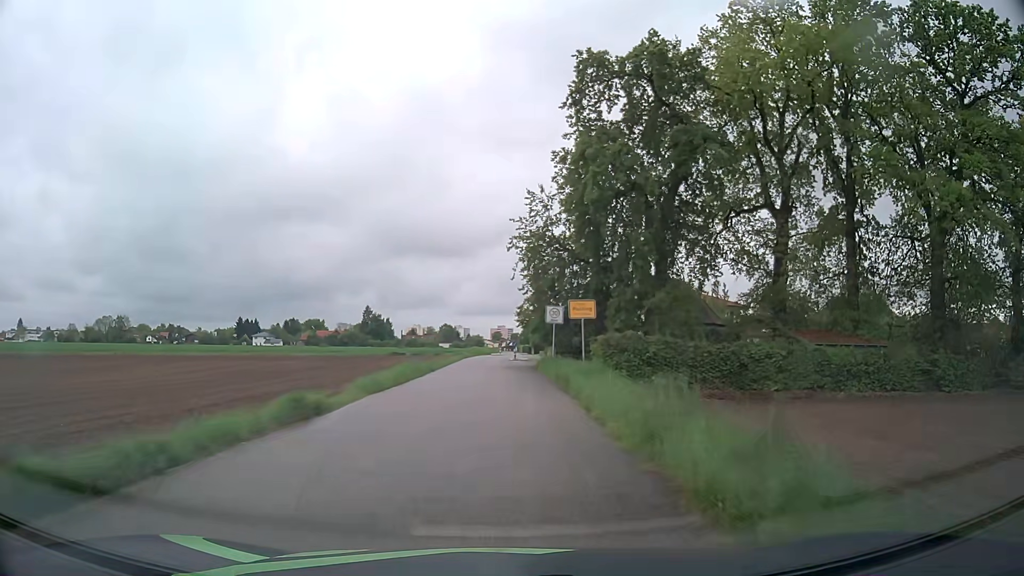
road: residential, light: Day
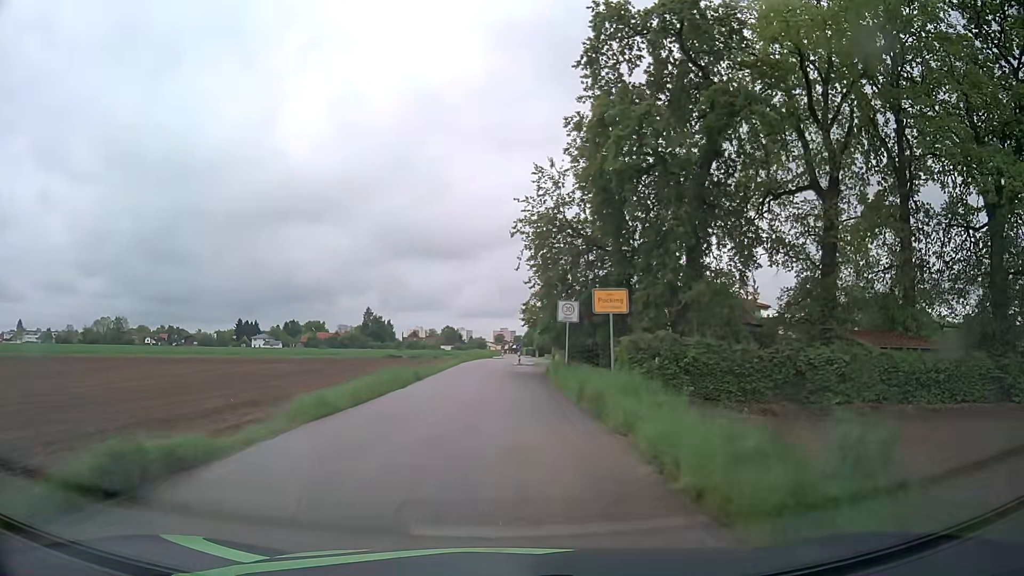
(0.0, +5.9) m; 0°
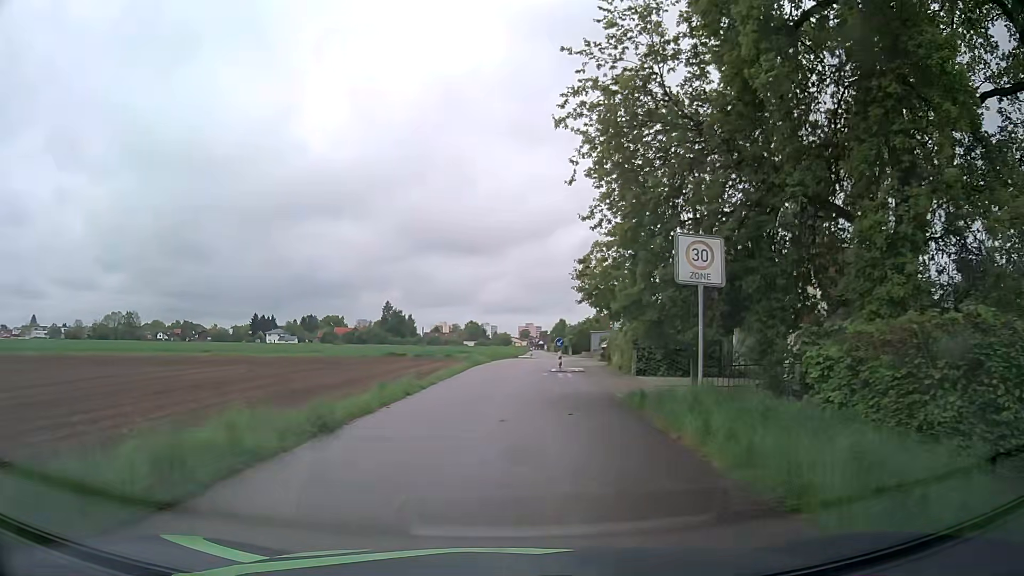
(-0.2, +16.3) m; -2°
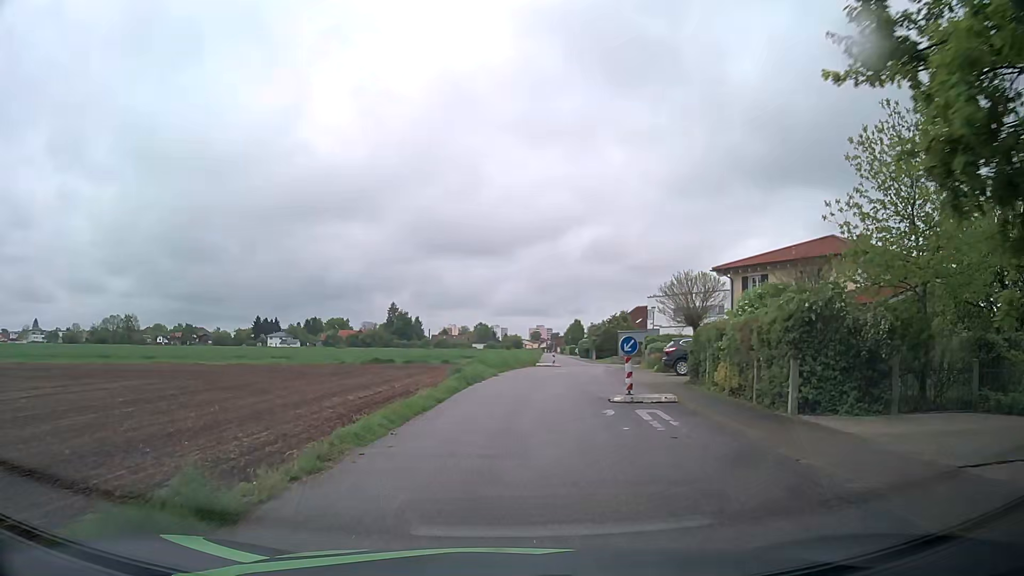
(-0.2, +14.2) m; 0°
(0, +10) (+1, +20) (+2, +30) (+4, +40) (+5, +50) (+5, +60) (+6, +70) (+6, +80) (+6, +90) (+7, +100) m
